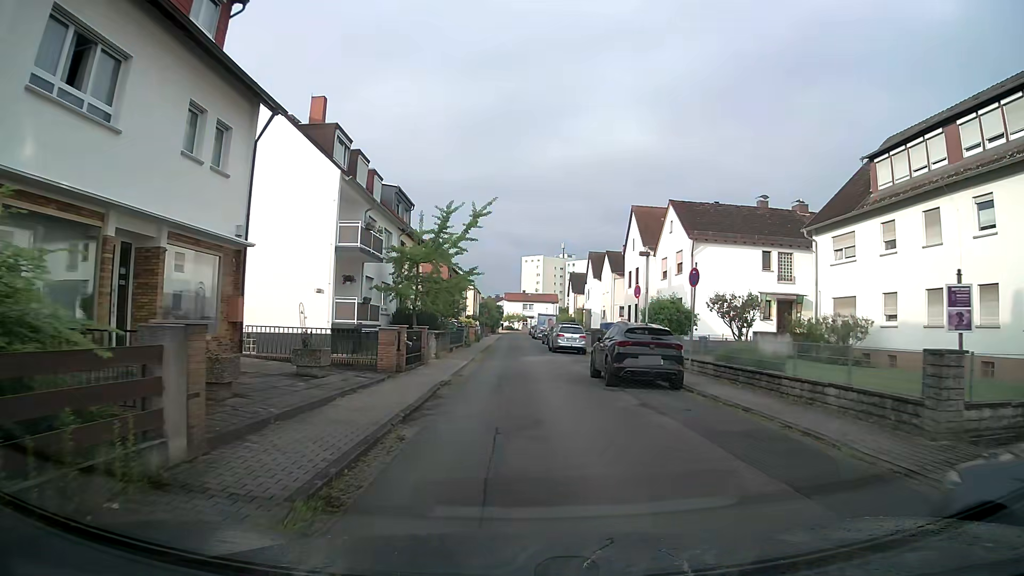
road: residential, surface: asphalt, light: Day
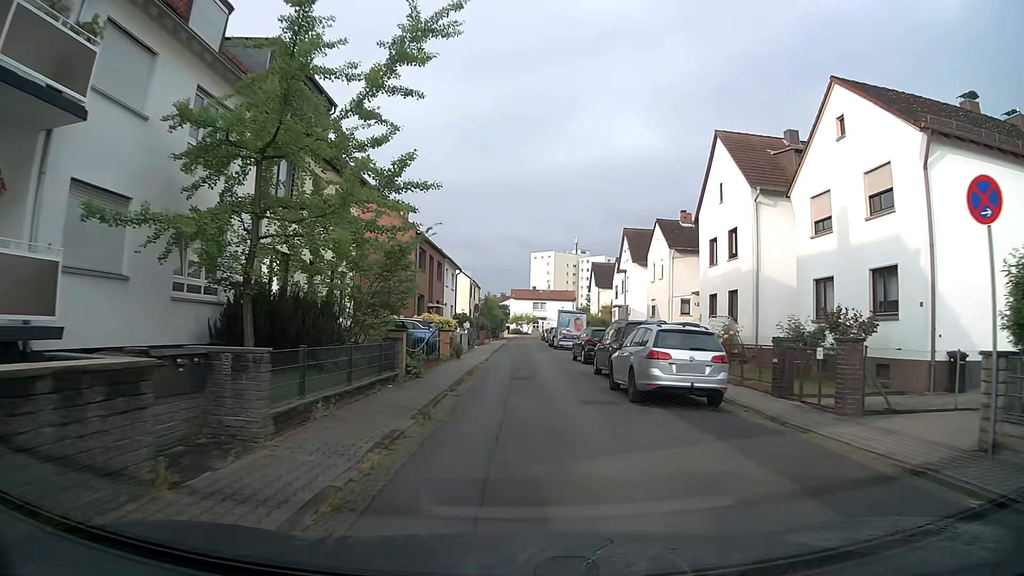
(+0.2, +22.5) m; -1°
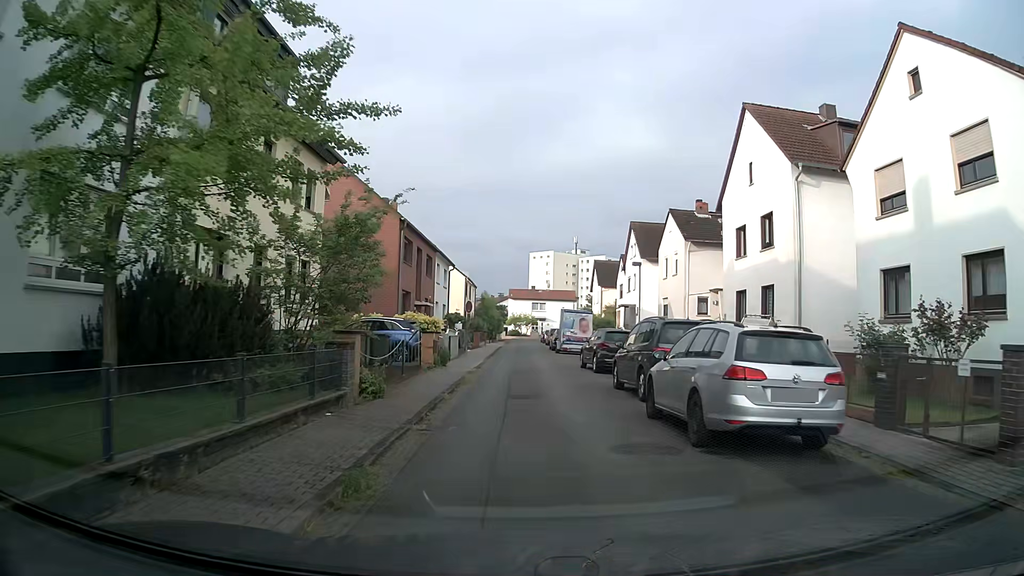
(+0.1, +4.6) m; +1°
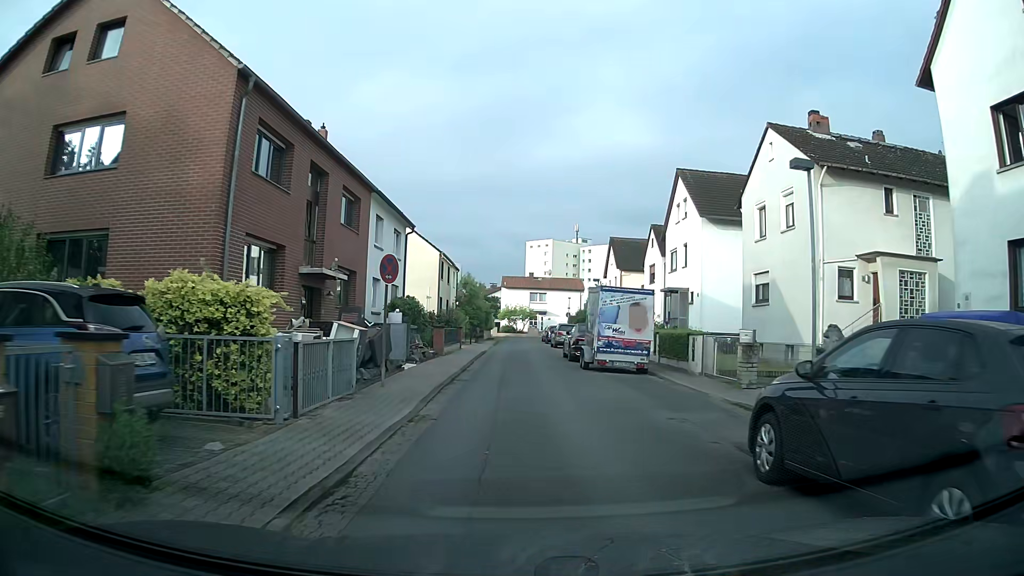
(+0.1, +18.8) m; -1°
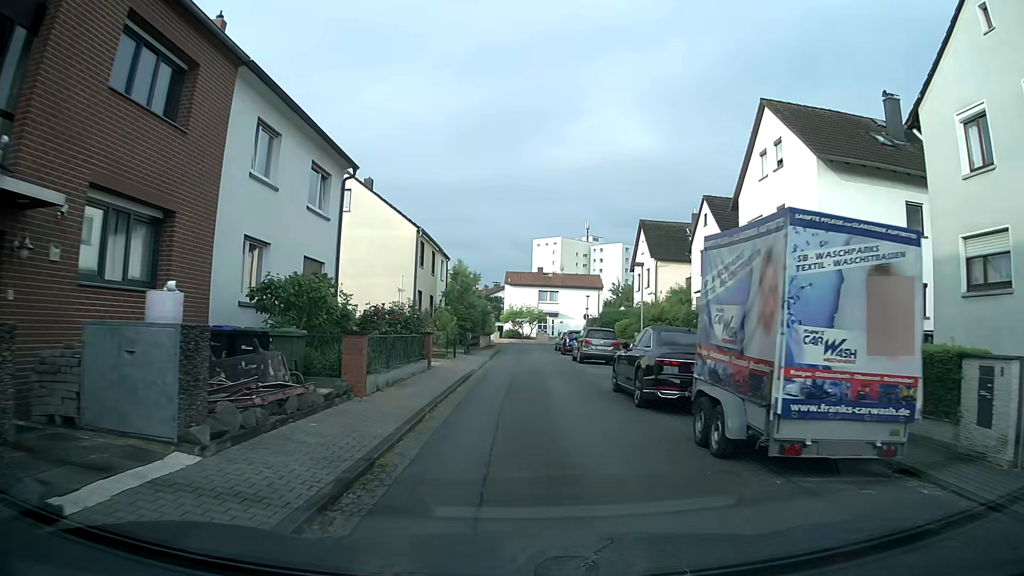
(+0.2, +13.8) m; +1°
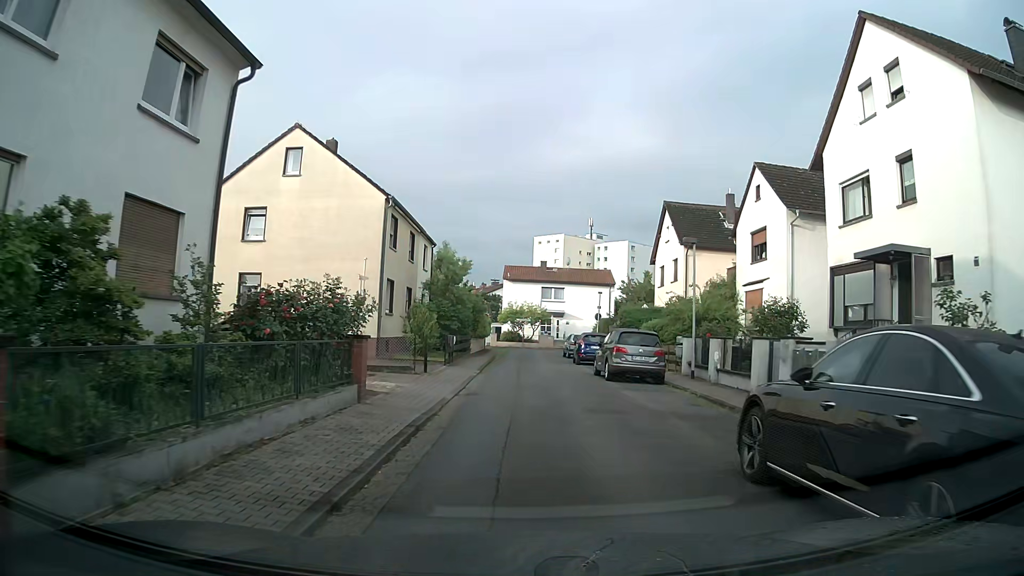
(-0.1, +8.9) m; -1°
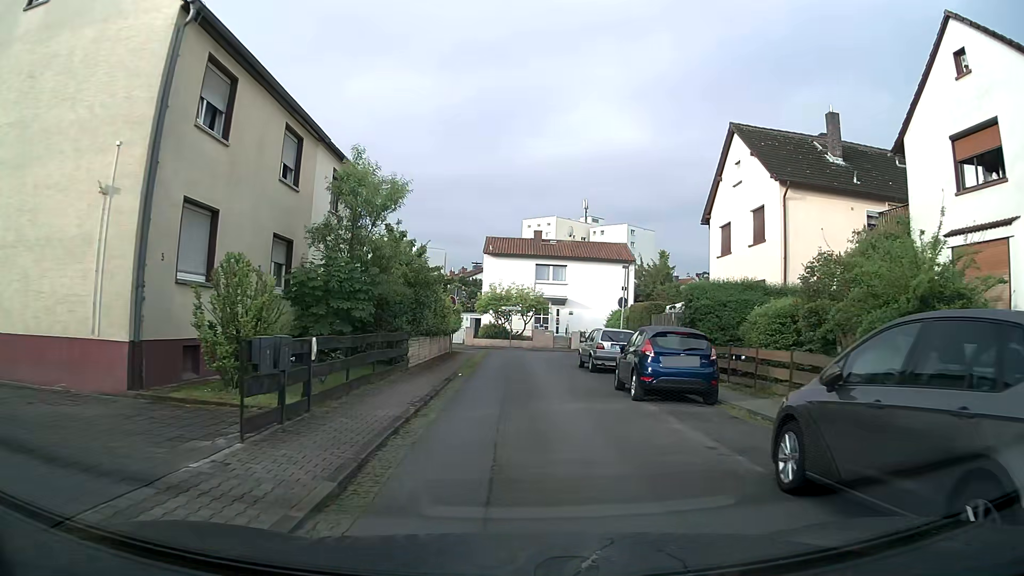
(+0.2, +17.1) m; +2°
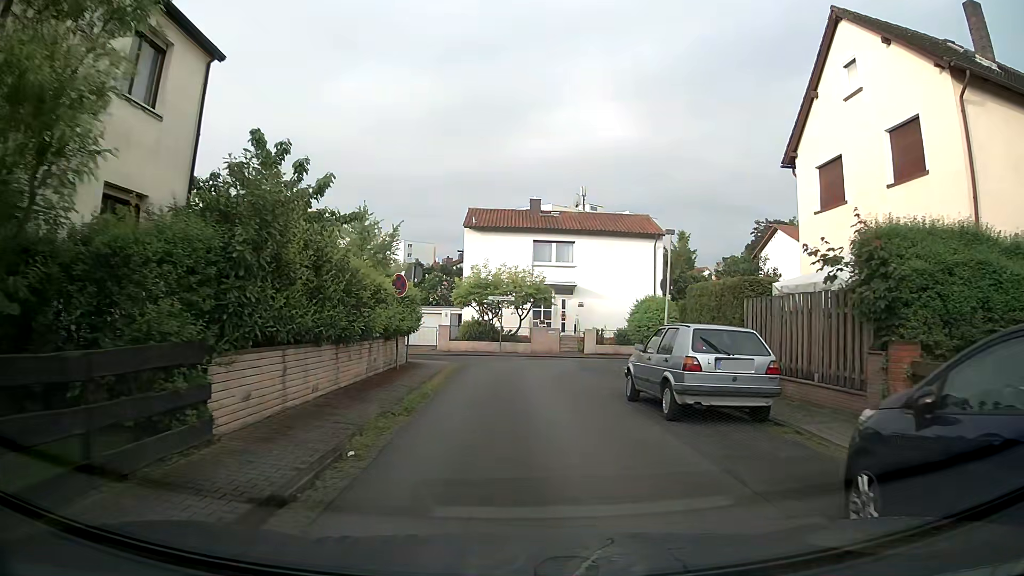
(0.0, +11.6) m; -1°
